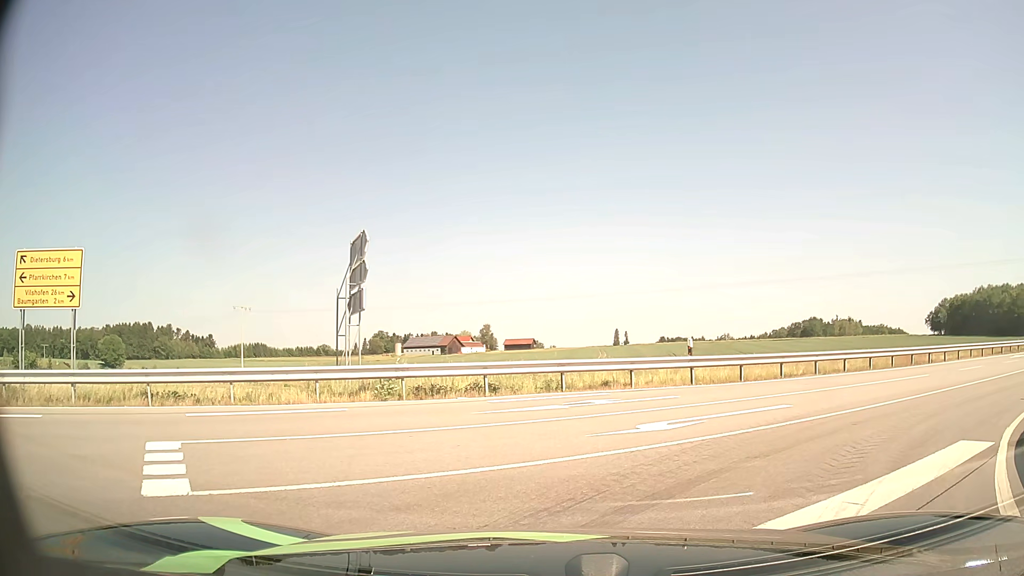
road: tertiary_link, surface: asphalt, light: Day
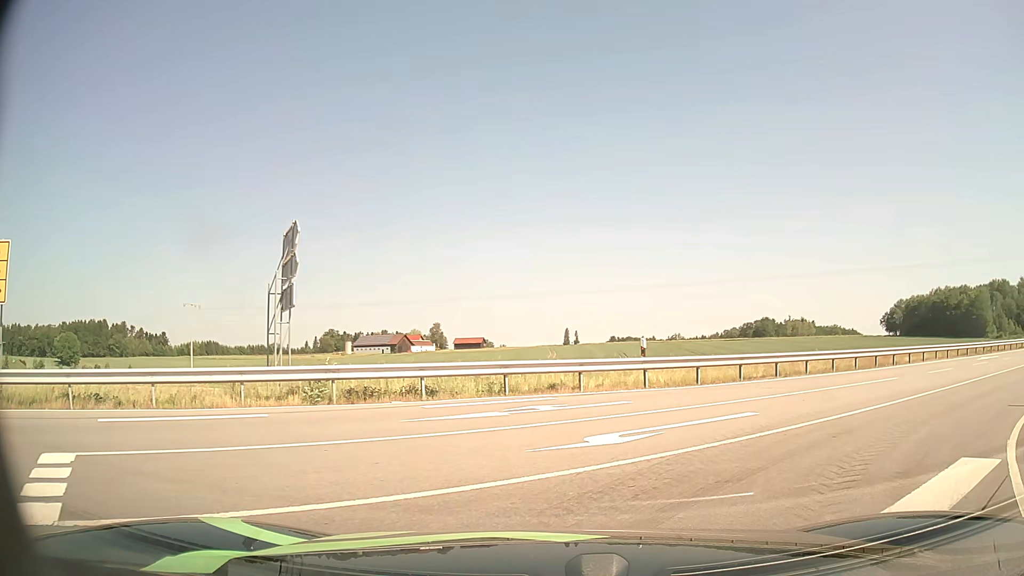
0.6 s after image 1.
(0.0, +1.3) m; +4°
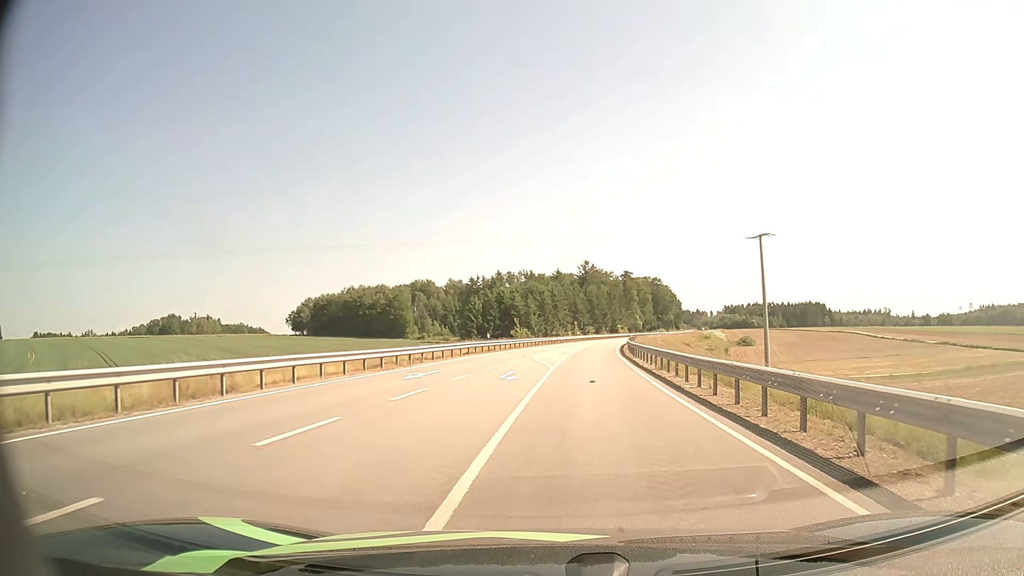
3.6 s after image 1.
(+8.3, +14.0) m; +51°
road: secondary
(0, +10) (+1, +20) (+1, +30) (+2, +40) (+3, +50) (+4, +60) (+5, +70) (+7, +80) (+8, +90) (+10, +99) m
